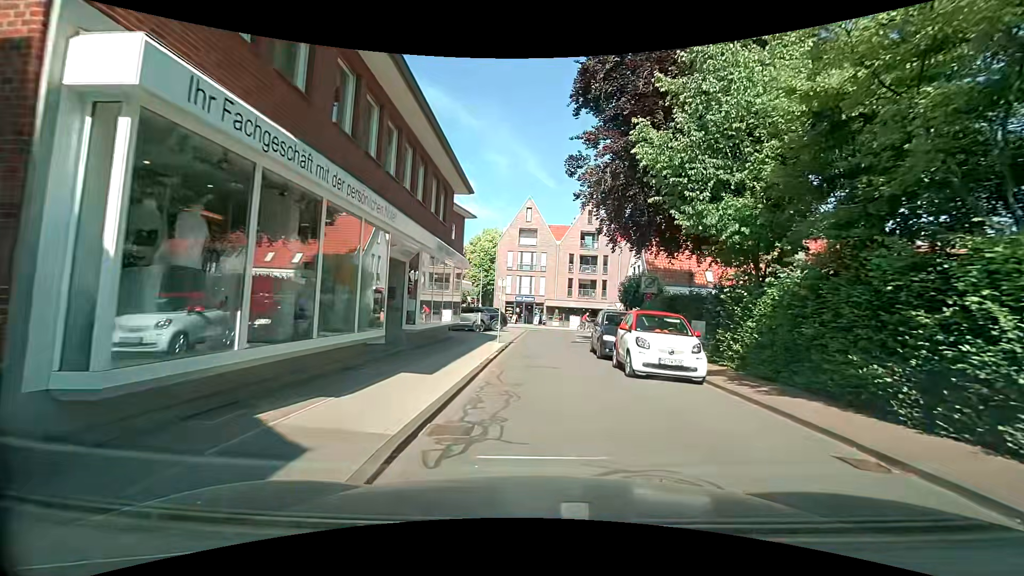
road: residential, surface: asphalt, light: Day
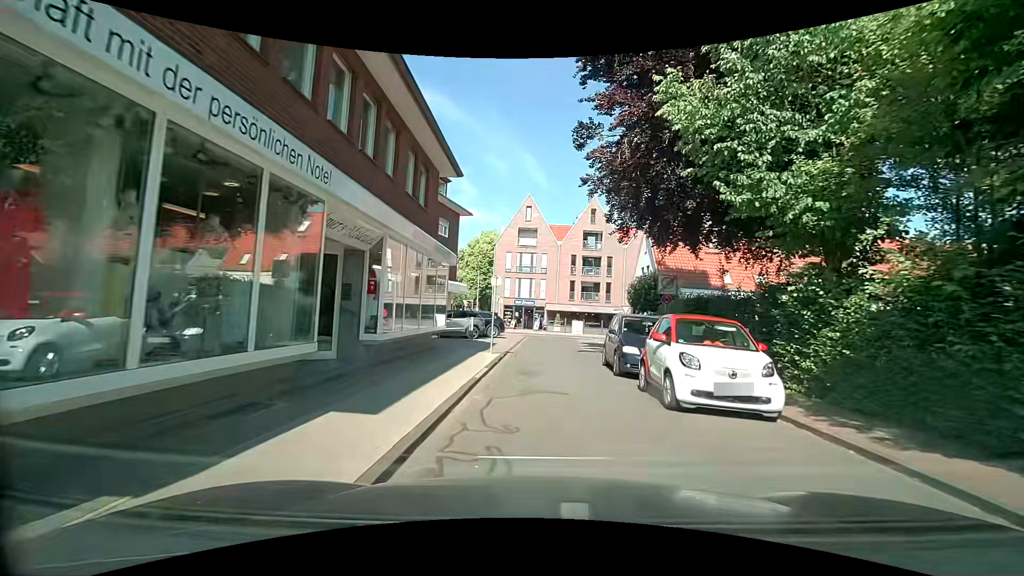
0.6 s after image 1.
(0.0, +3.3) m; 0°
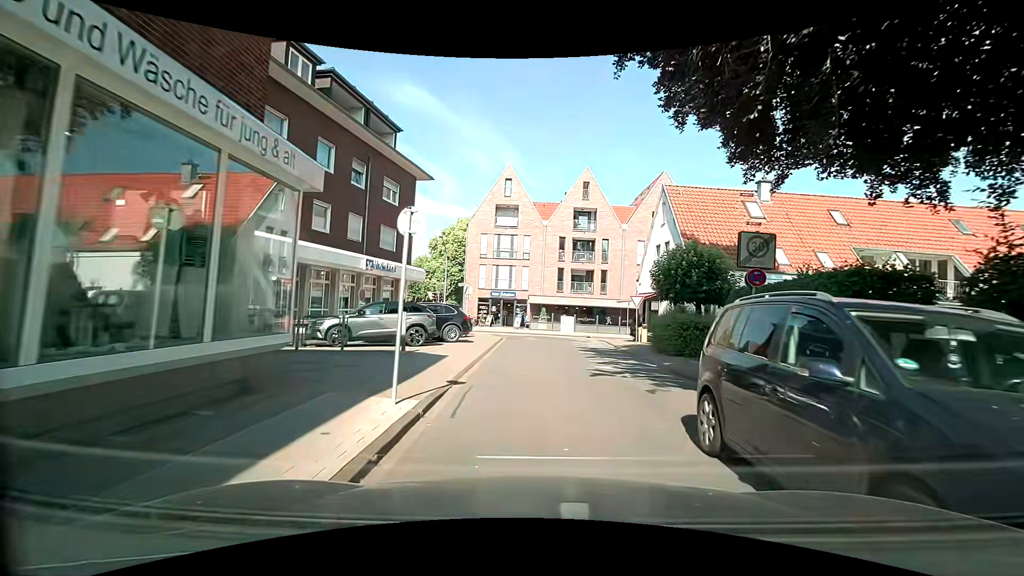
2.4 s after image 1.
(+0.1, +10.1) m; +2°
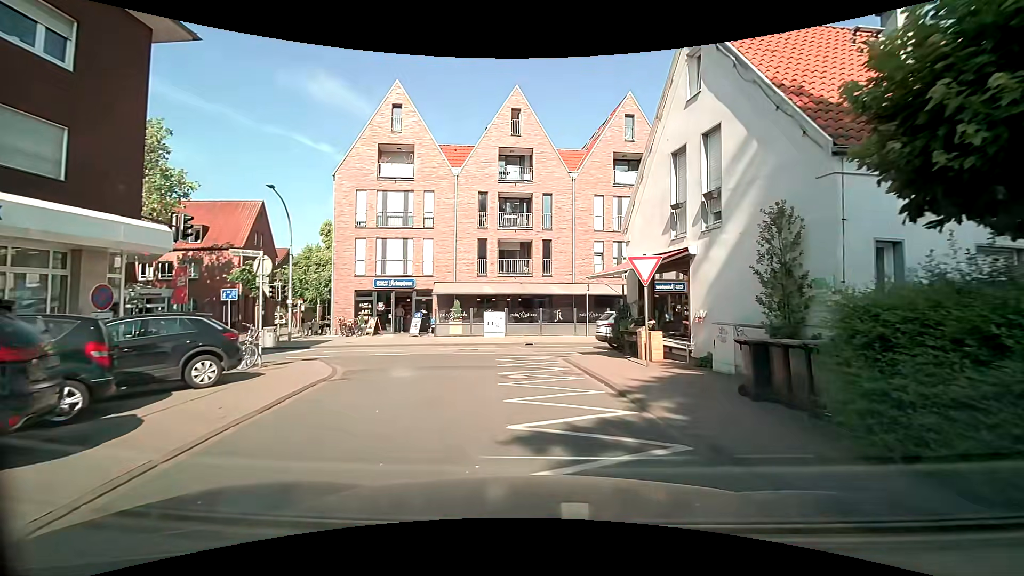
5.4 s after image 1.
(+1.0, +16.7) m; +5°
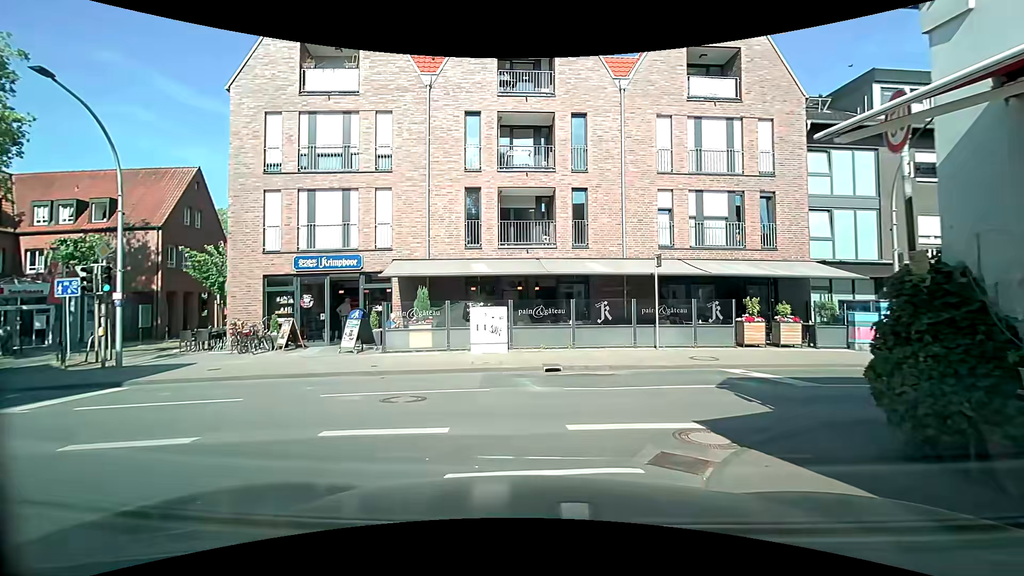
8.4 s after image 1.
(+0.6, +12.3) m; -1°
